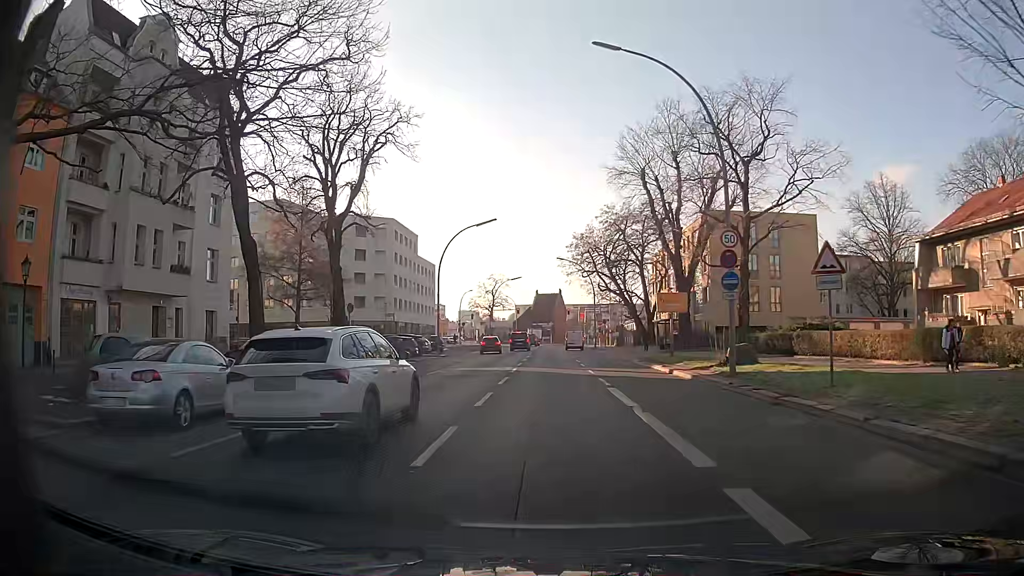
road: primary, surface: asphalt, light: Day
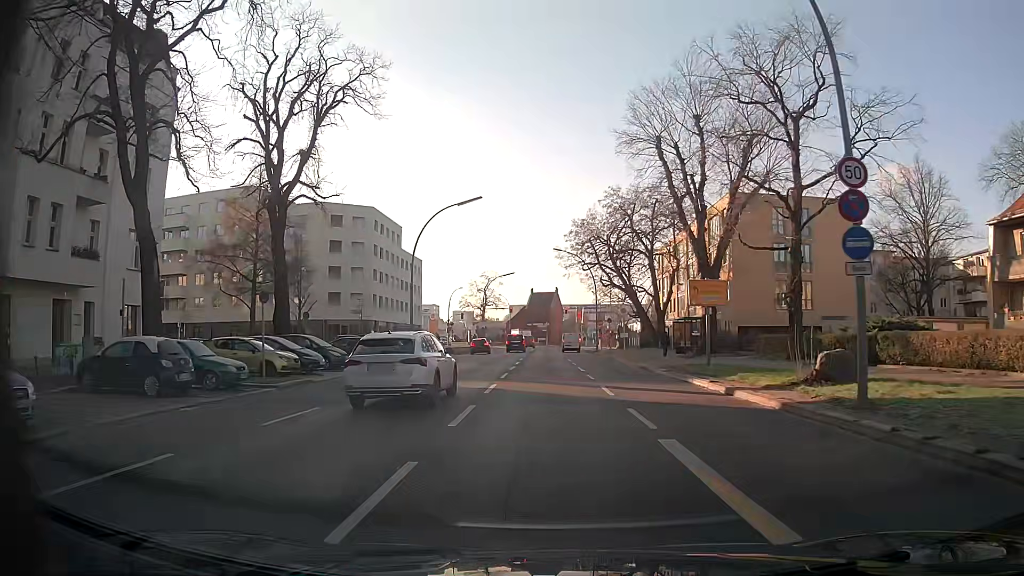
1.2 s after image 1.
(0.0, +8.9) m; +1°
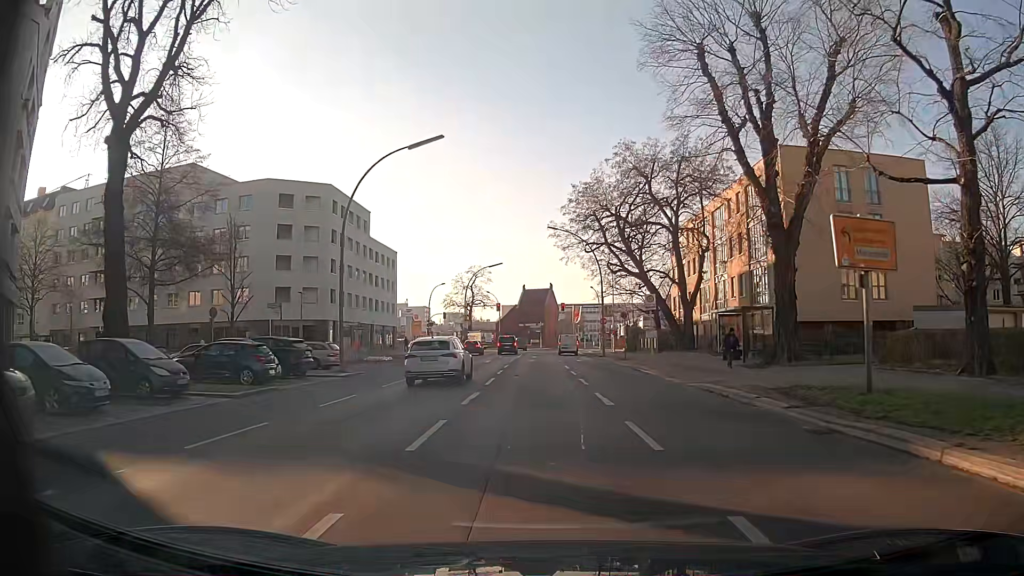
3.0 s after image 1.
(+0.1, +14.4) m; +1°
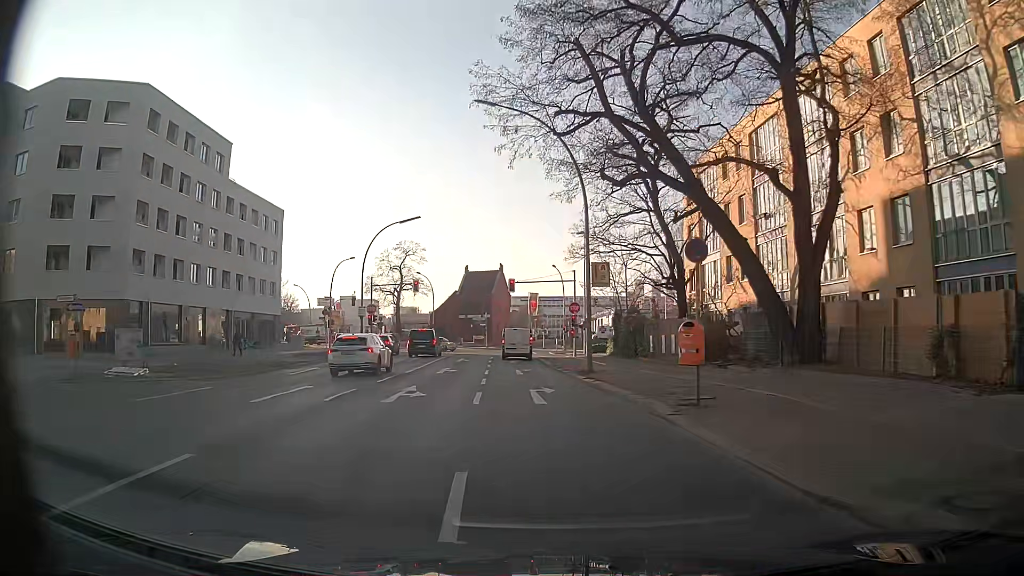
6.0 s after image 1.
(+1.0, +28.8) m; +3°
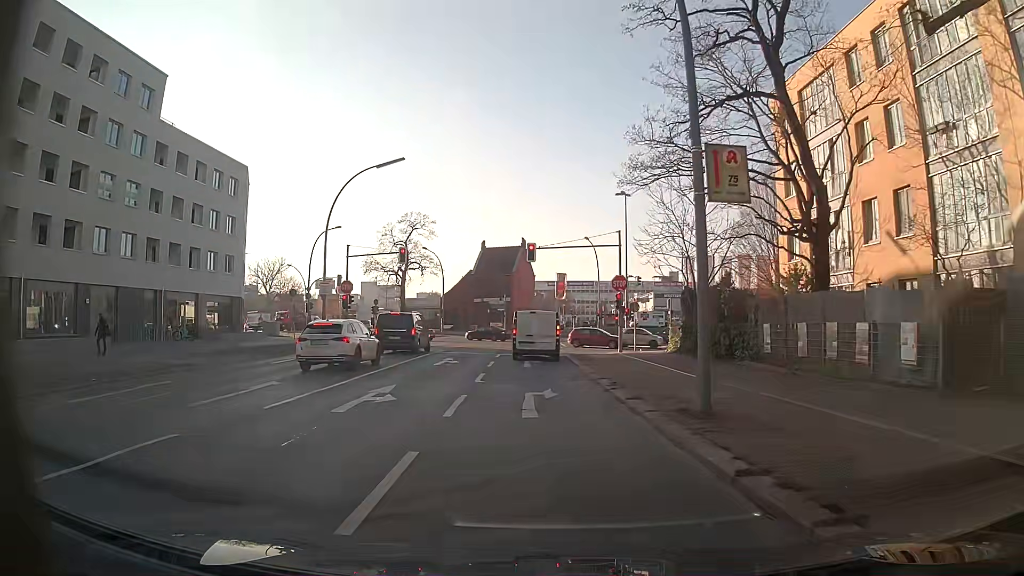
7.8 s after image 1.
(-0.2, +14.7) m; -3°
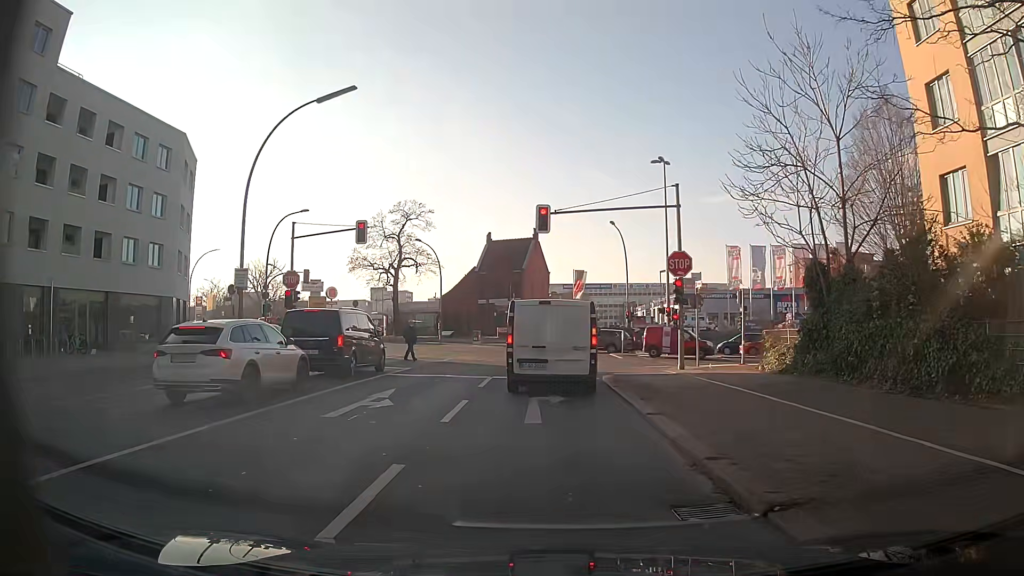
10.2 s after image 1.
(0.0, +12.5) m; -1°
